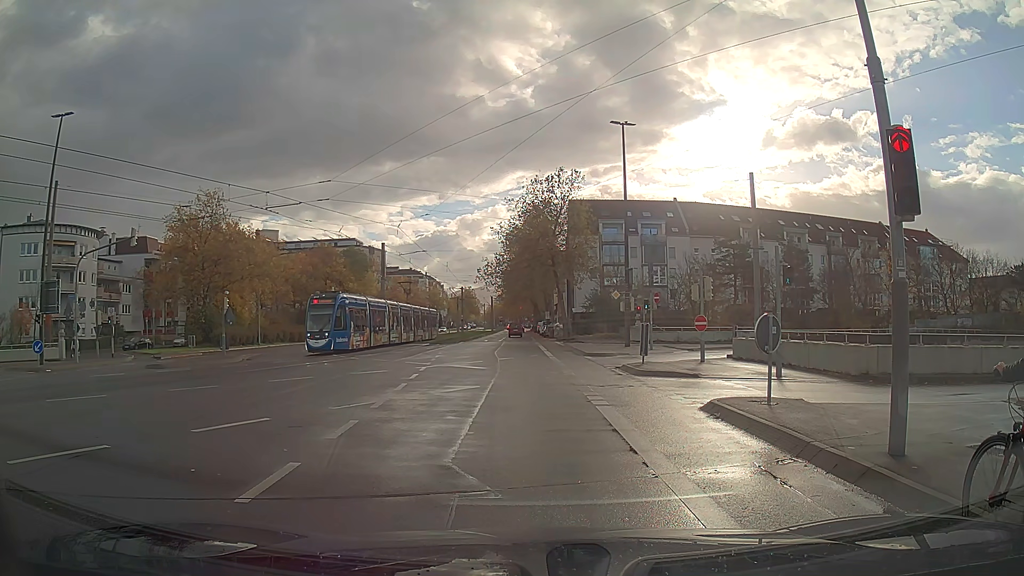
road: tertiary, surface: asphalt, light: Day
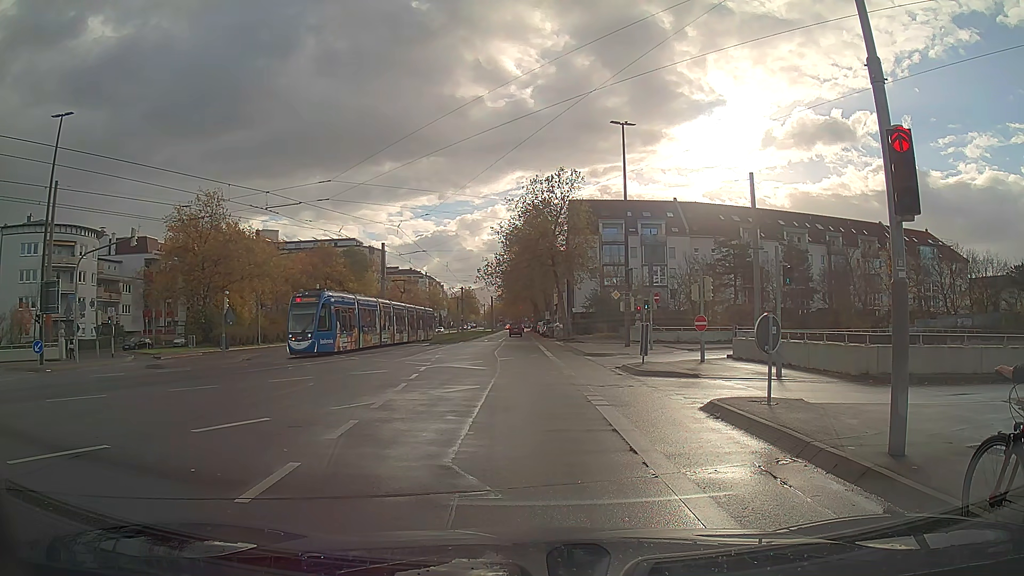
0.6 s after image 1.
(0.0, 0.0) m; 0°
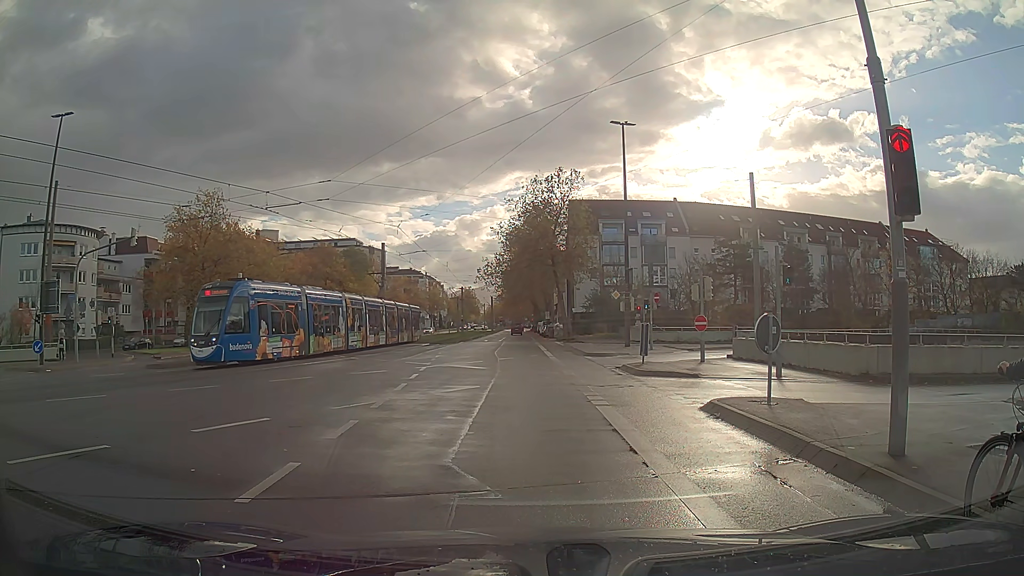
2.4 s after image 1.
(0.0, 0.0) m; 0°
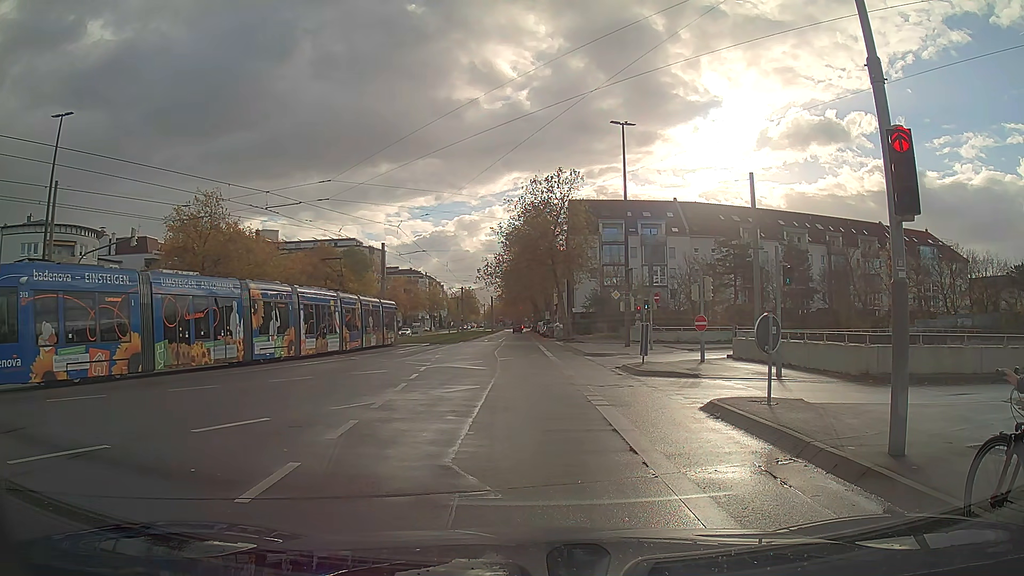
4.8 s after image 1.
(0.0, 0.0) m; 0°
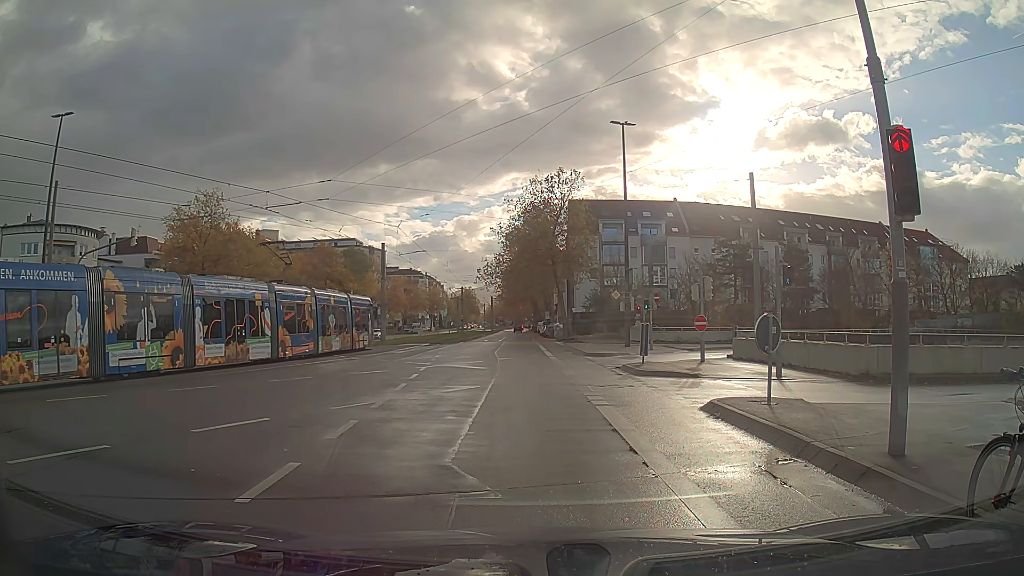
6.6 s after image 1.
(0.0, 0.0) m; 0°
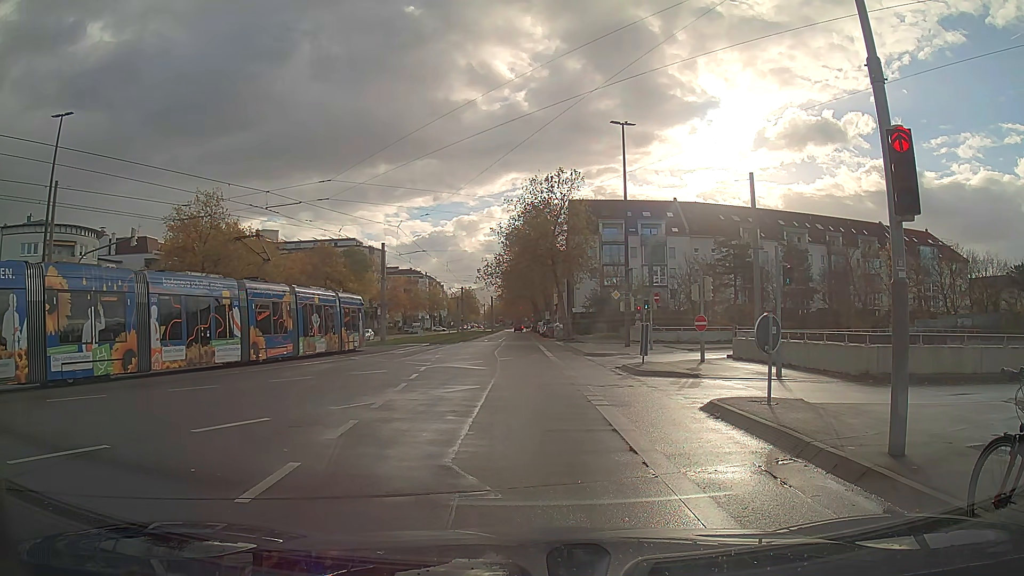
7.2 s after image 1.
(0.0, 0.0) m; 0°
